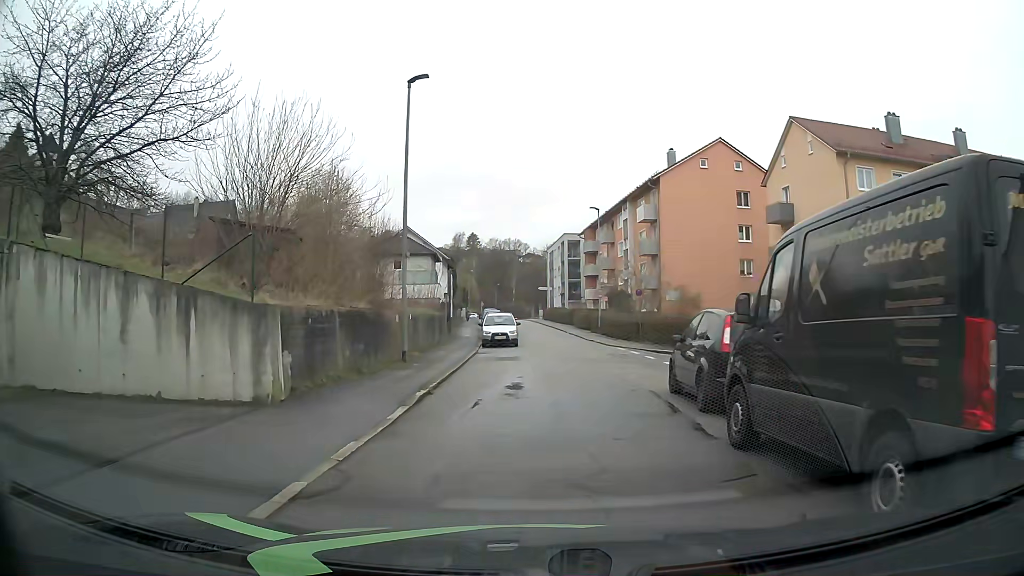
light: Day
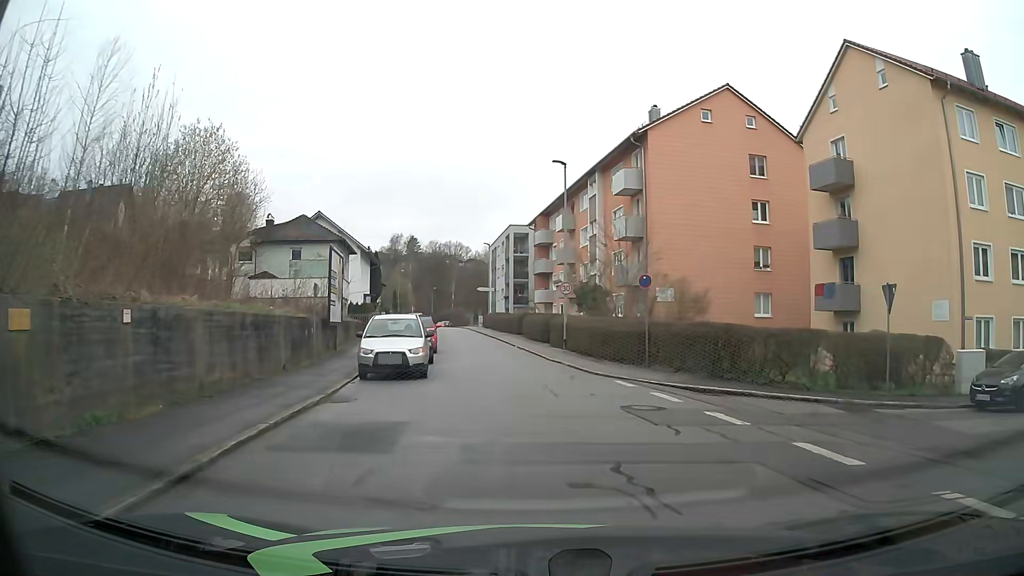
(+0.2, +14.6) m; +4°
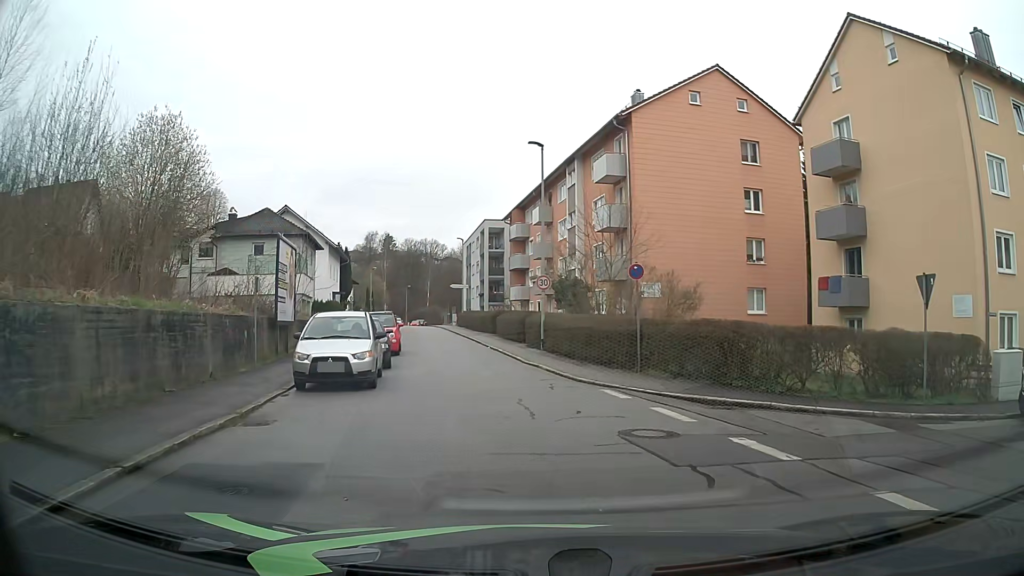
(+0.1, +2.9) m; +4°
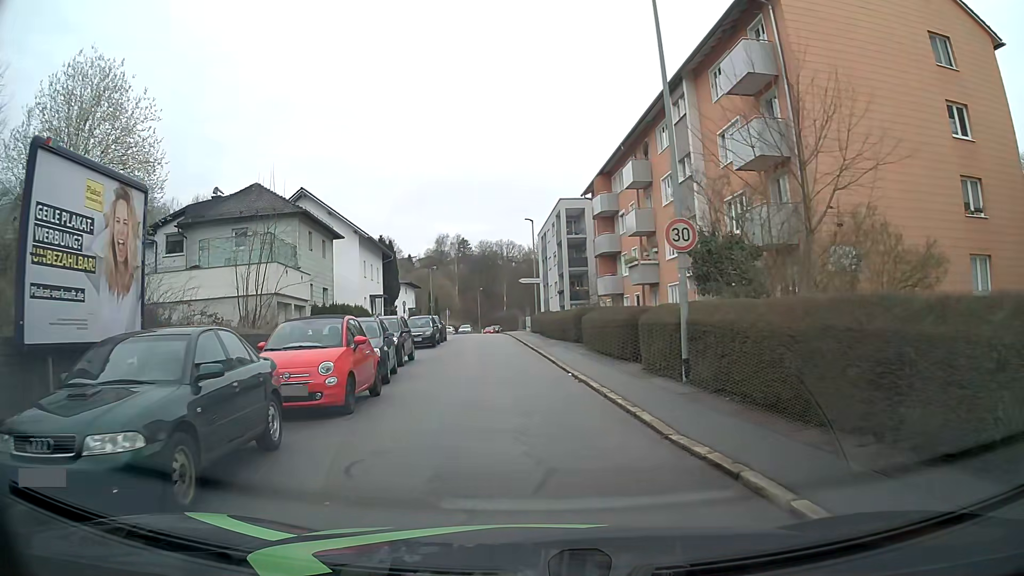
(-0.8, +14.5) m; -8°
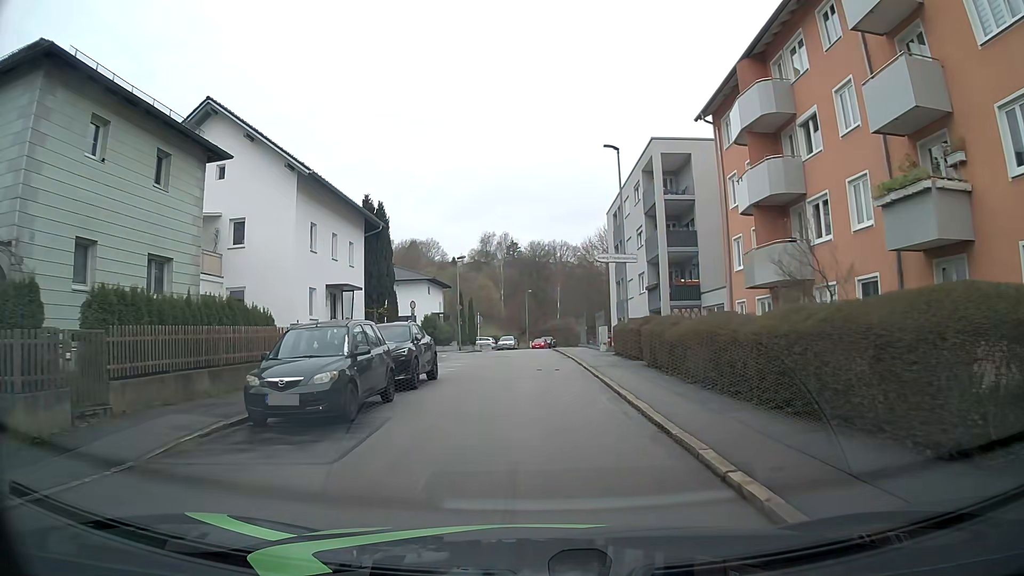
(-1.4, +23.0) m; -5°
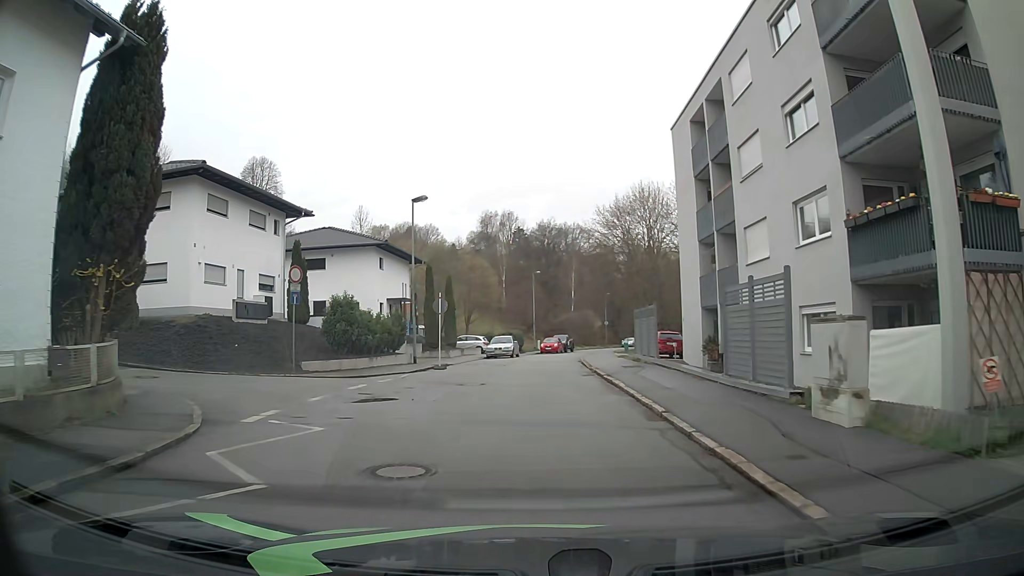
(-0.2, +25.4) m; 0°
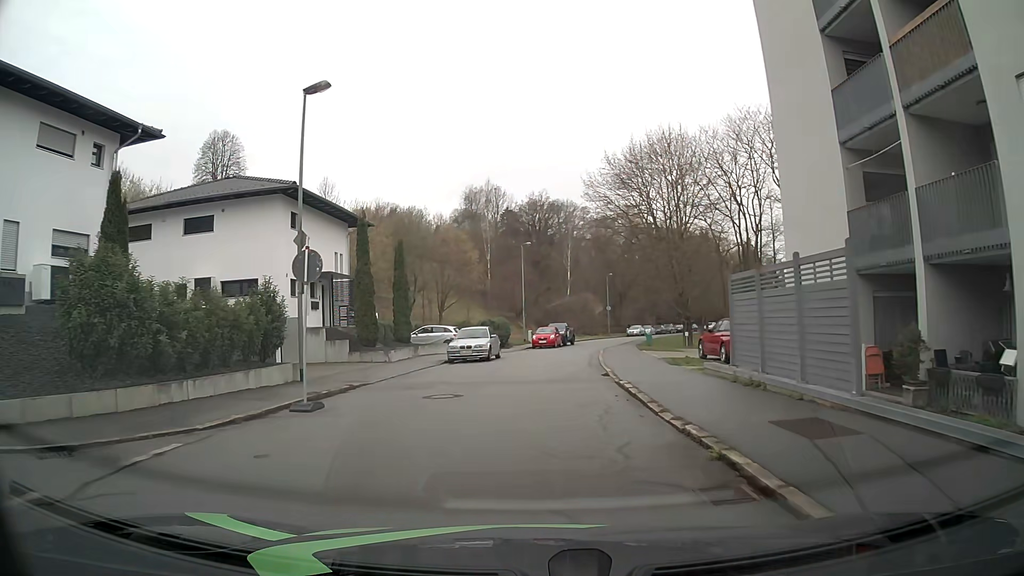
(+0.1, +15.3) m; +1°
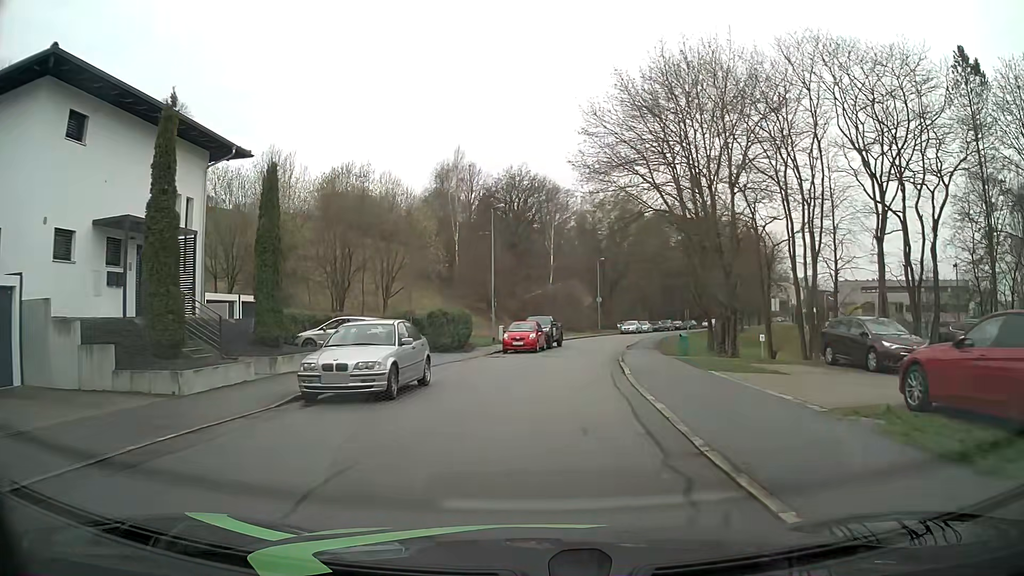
(+0.2, +15.2) m; +1°
(0, +10) (+1, +20) (+2, +30) (+4, +40) (+6, +50) (+9, +59) (+12, +69) (+16, +78) (+20, +87) (+25, +96) m
